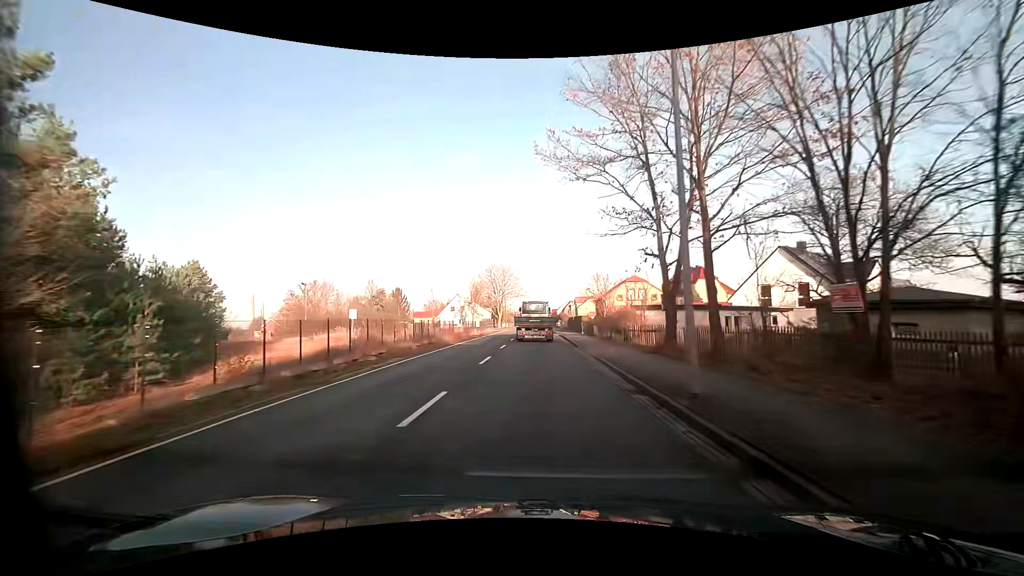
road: primary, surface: asphalt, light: Day
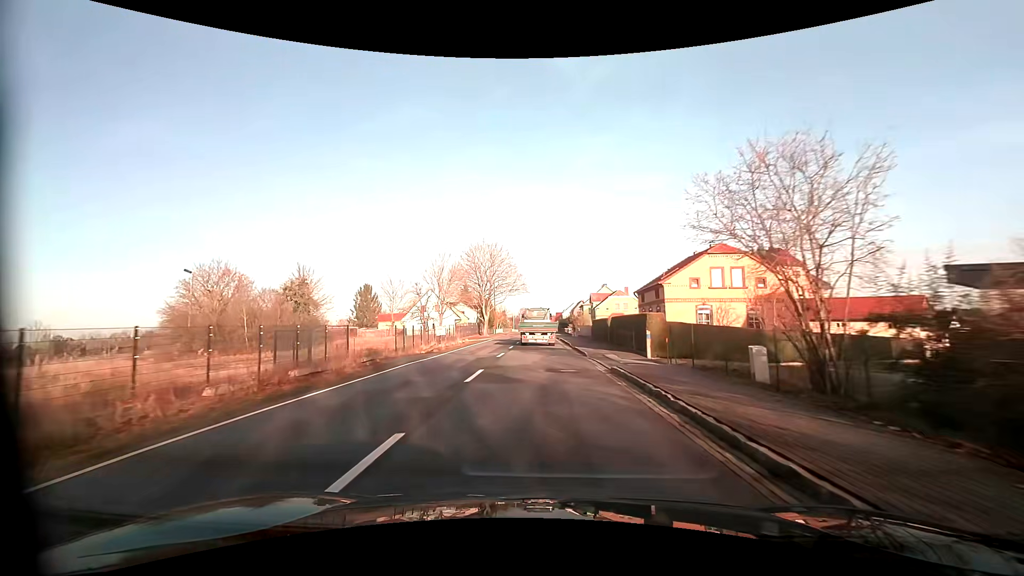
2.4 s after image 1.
(+0.1, +30.8) m; 0°
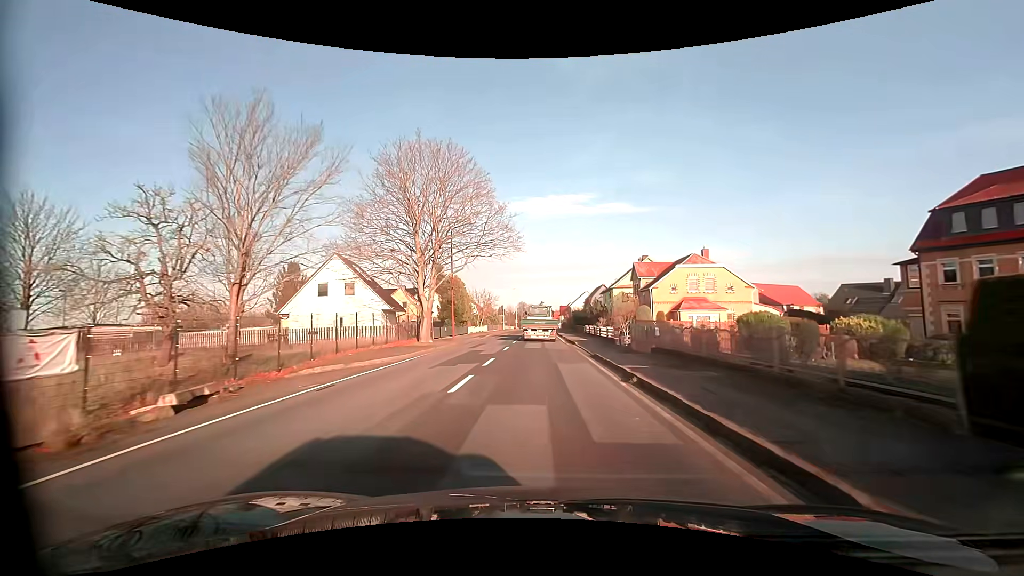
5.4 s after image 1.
(0.0, +39.1) m; 0°
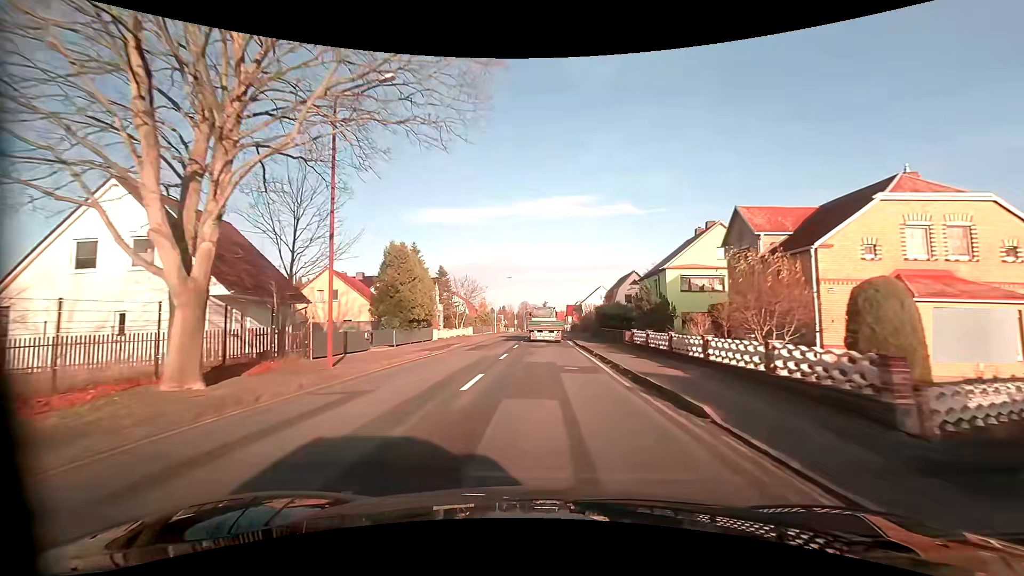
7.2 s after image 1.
(0.0, +23.7) m; 0°
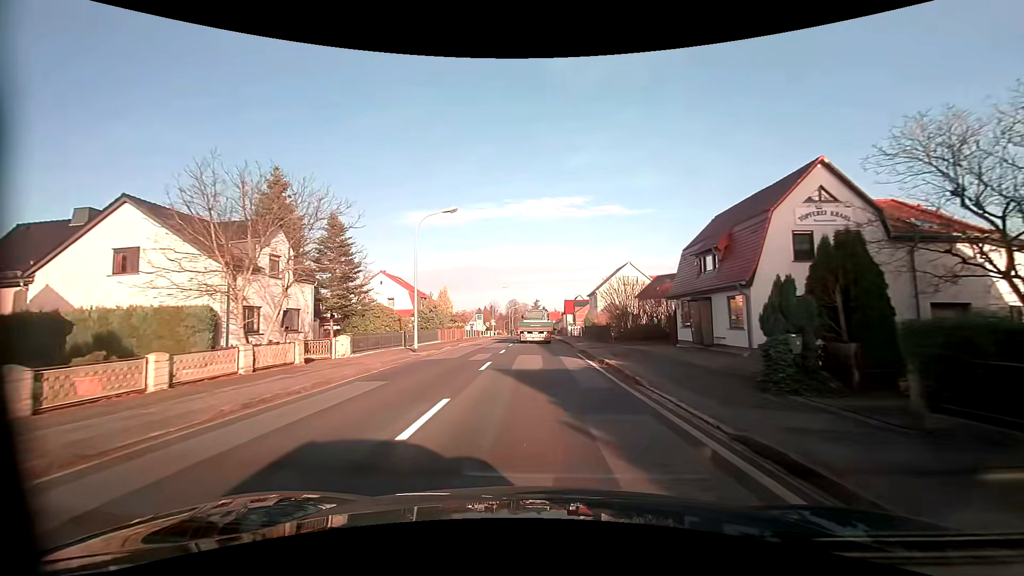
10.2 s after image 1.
(+0.3, +40.0) m; +1°
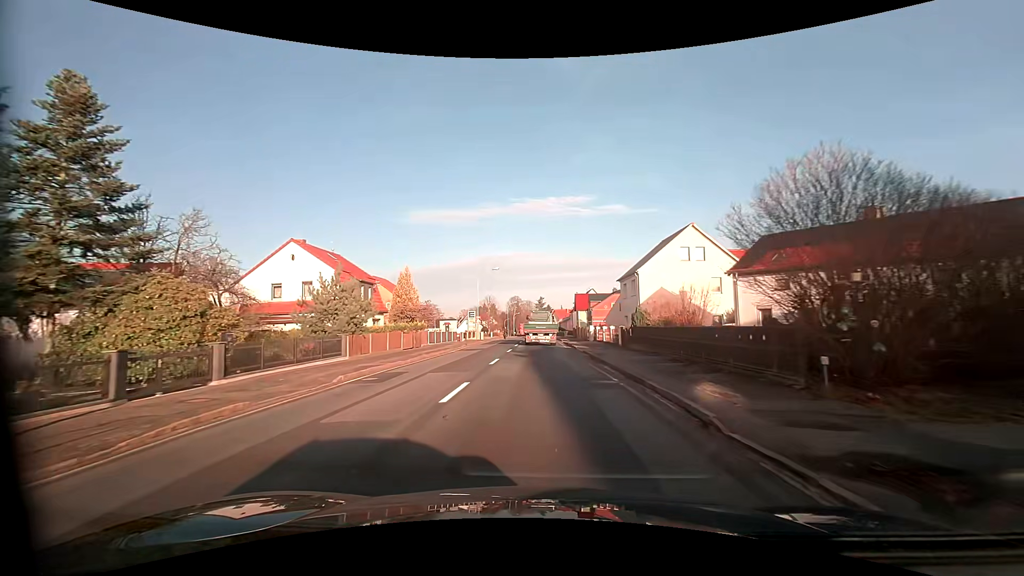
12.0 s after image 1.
(0.0, +24.2) m; 0°
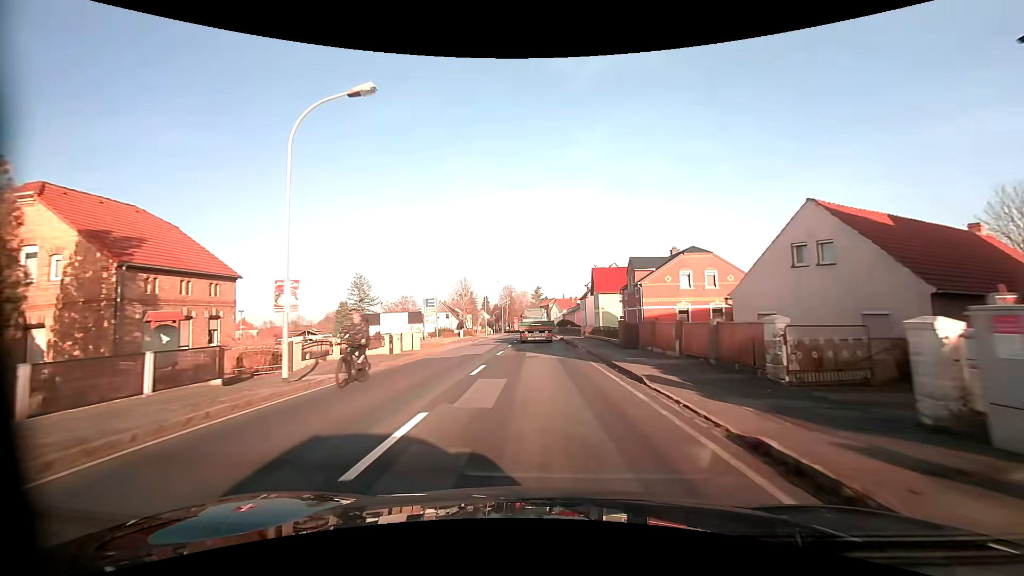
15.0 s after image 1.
(0.0, +40.6) m; 0°
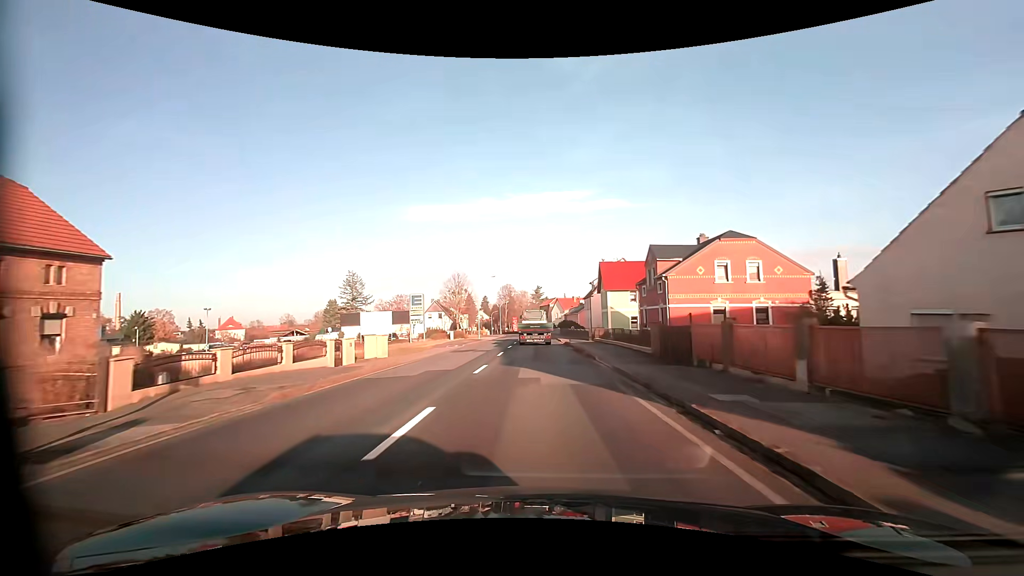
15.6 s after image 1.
(0.0, +8.0) m; 0°
(0, +10) (0, +20) (0, +30) (0, +40) (0, +50) (0, +60) (0, +70) (0, +80) (0, +90) (-1, +100) m
